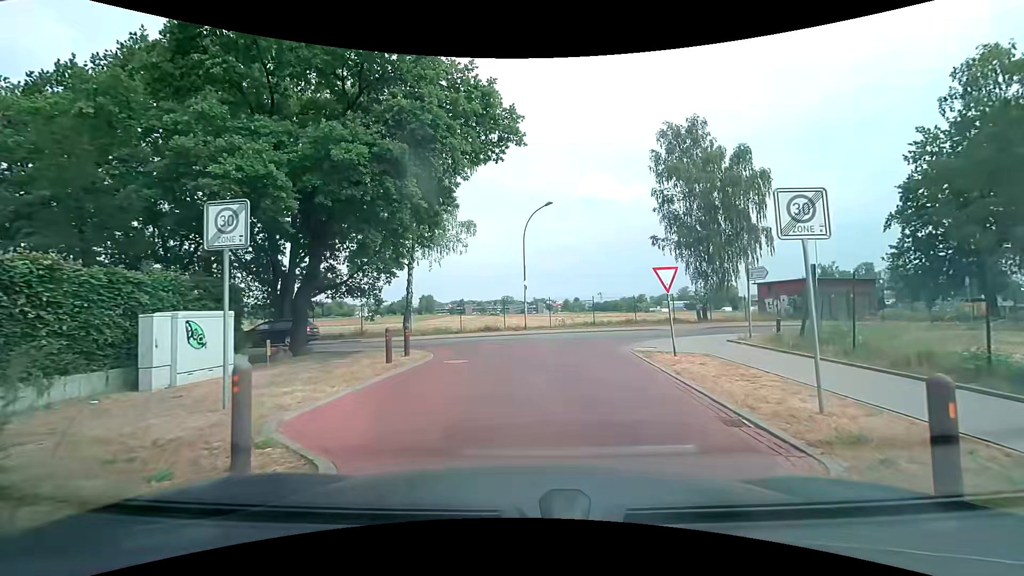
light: Day
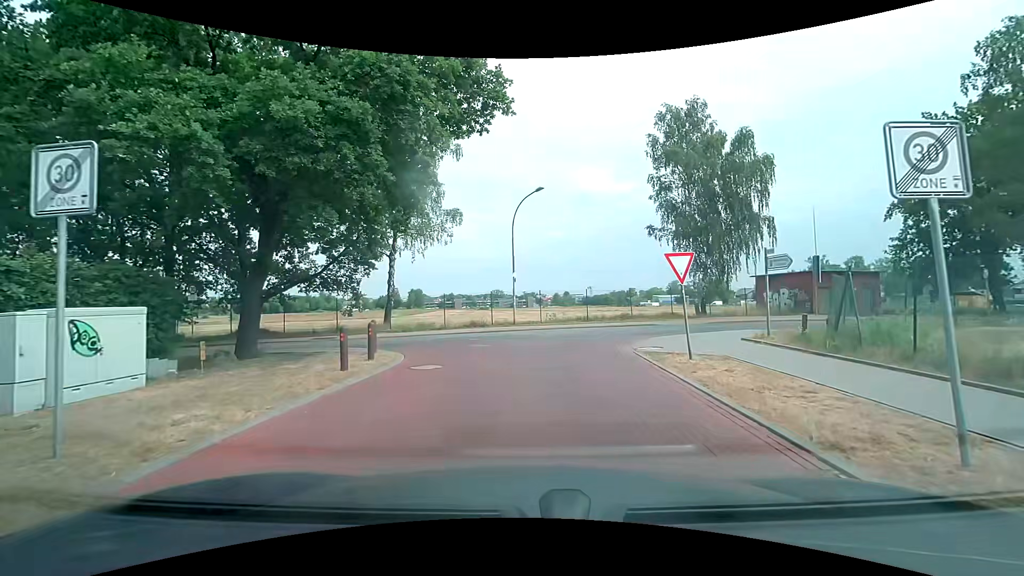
(+0.1, +2.2) m; +1°
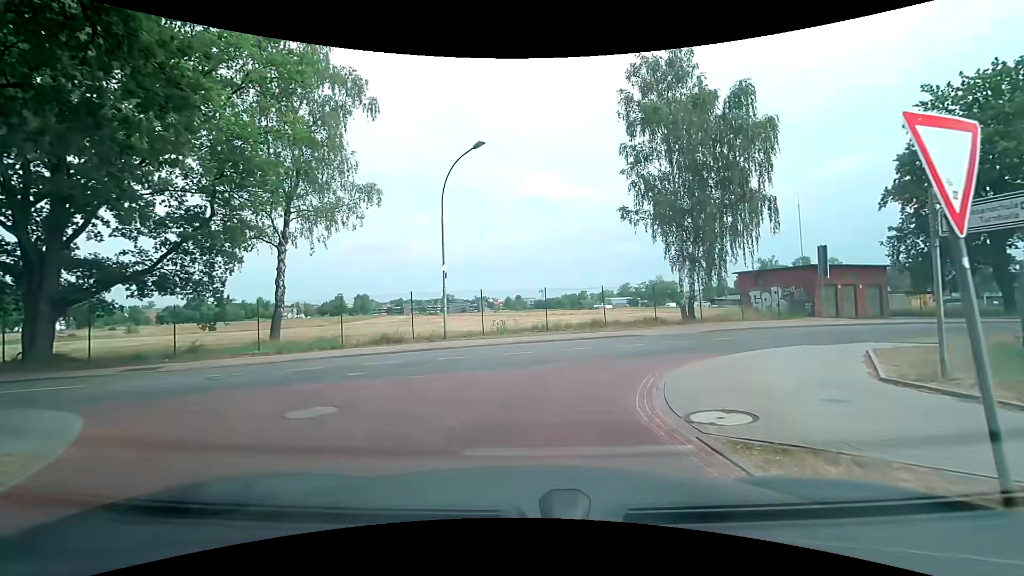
(+0.6, +8.6) m; +7°
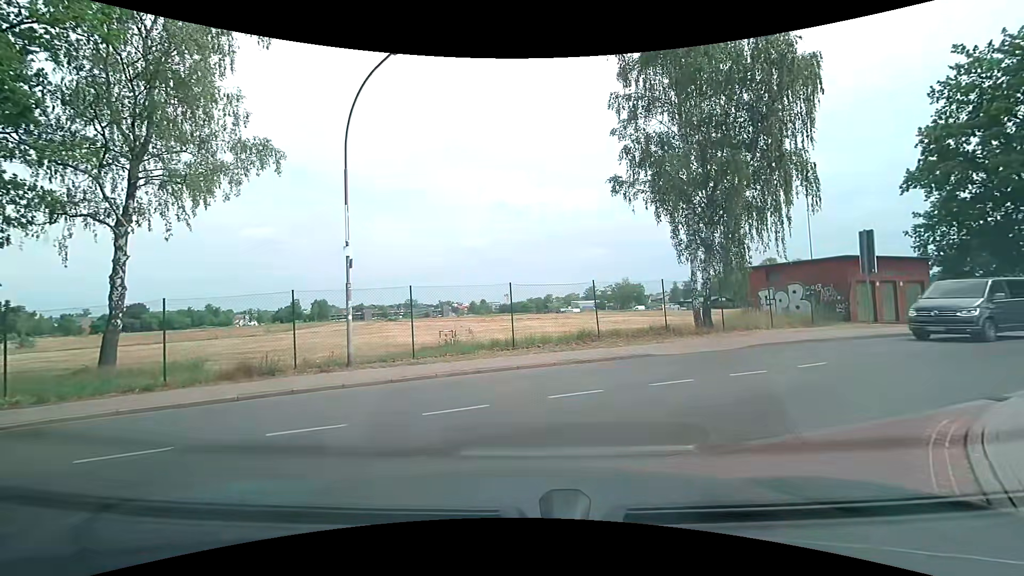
(+0.1, +7.5) m; +4°
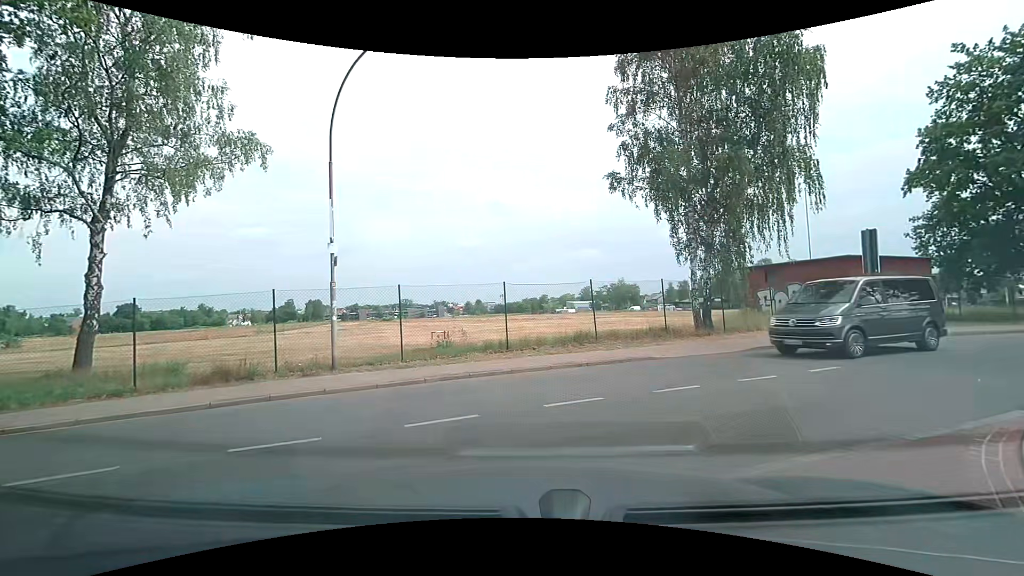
(0.0, +0.6) m; 0°
